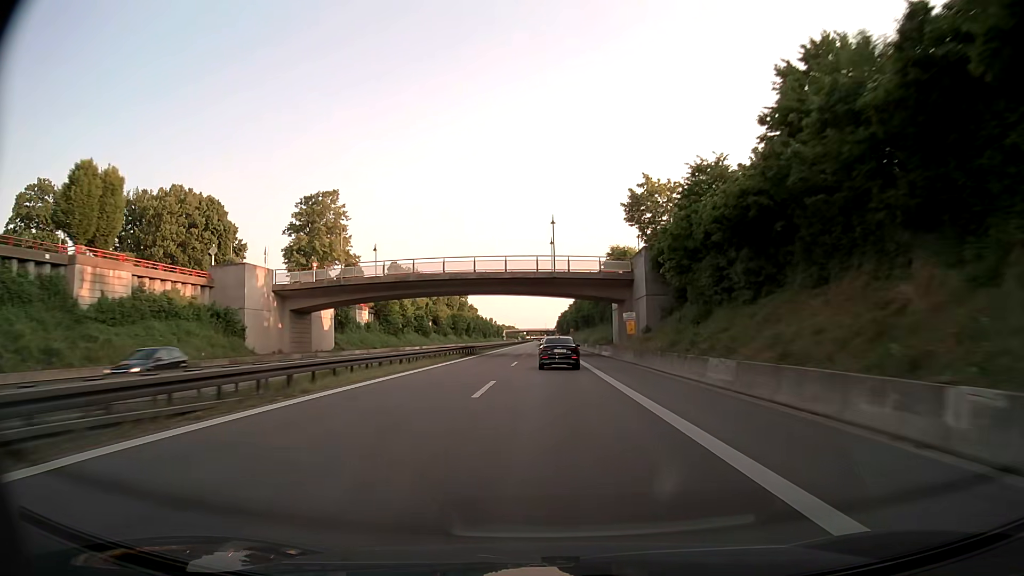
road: trunk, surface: asphalt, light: Day
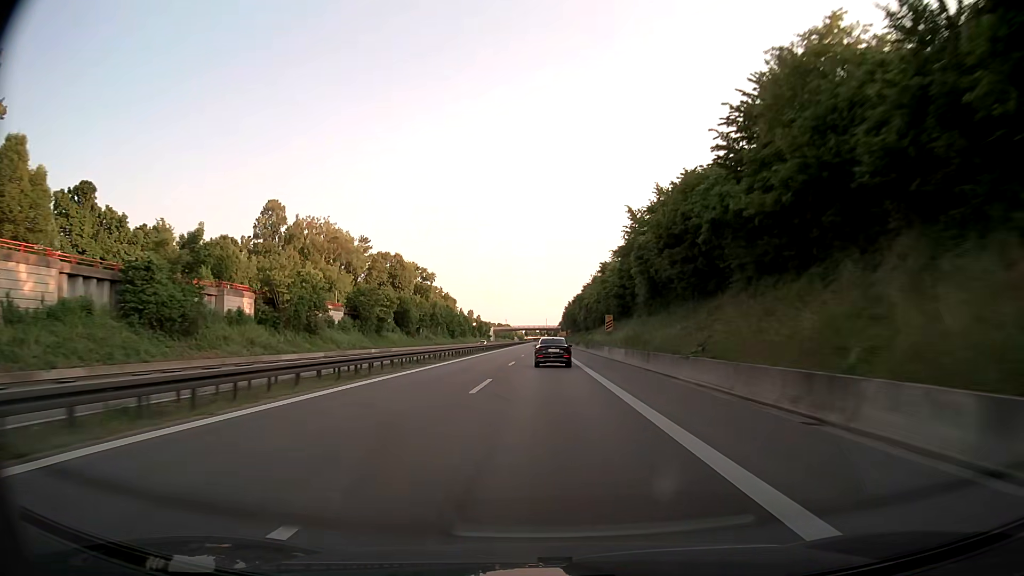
(0.0, +88.8) m; 0°
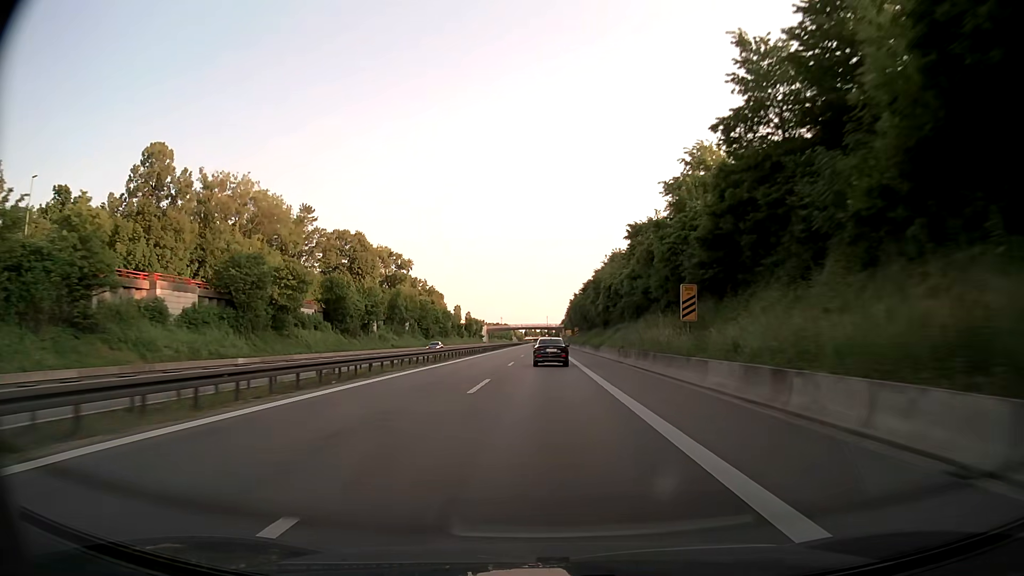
(-0.1, +35.9) m; 0°
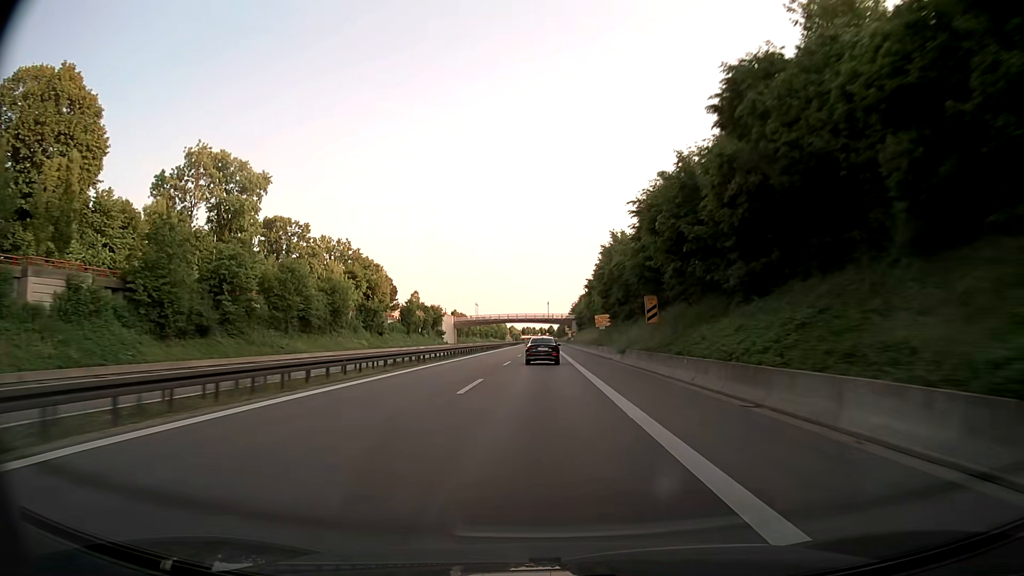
(-0.1, +90.8) m; 0°
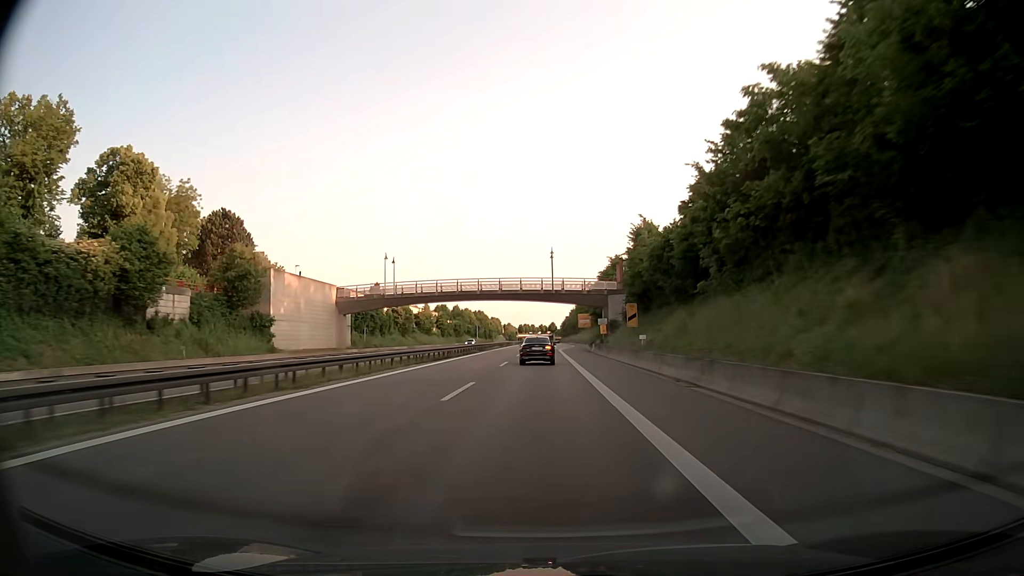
(0.0, +92.1) m; 0°
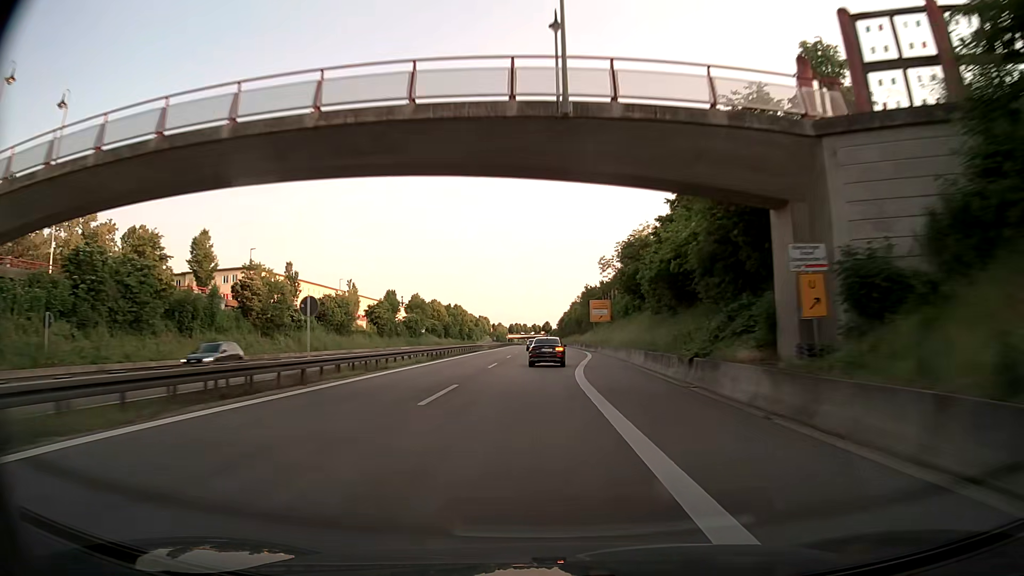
(+0.2, +54.9) m; 0°
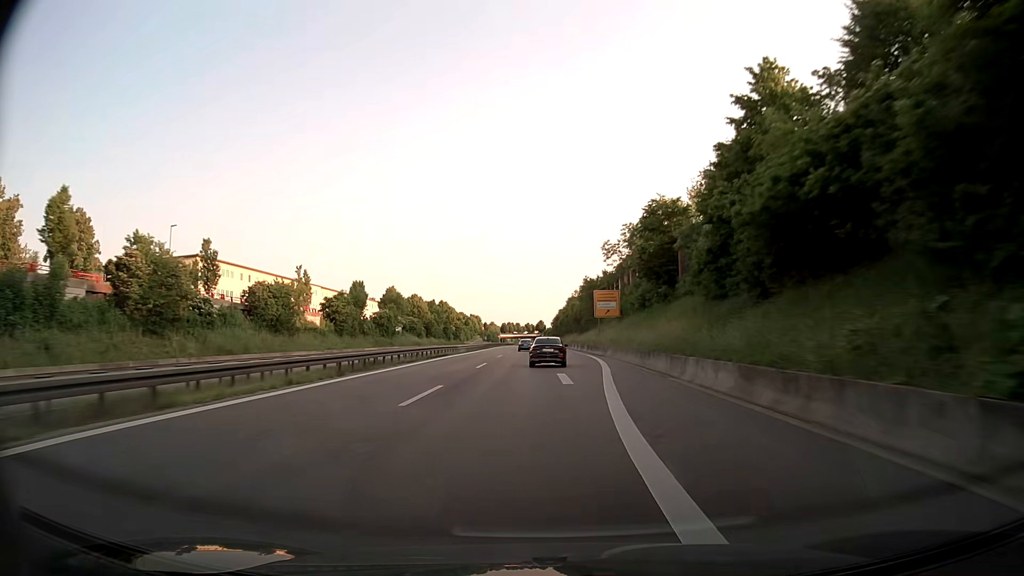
(+0.1, +18.2) m; +1°
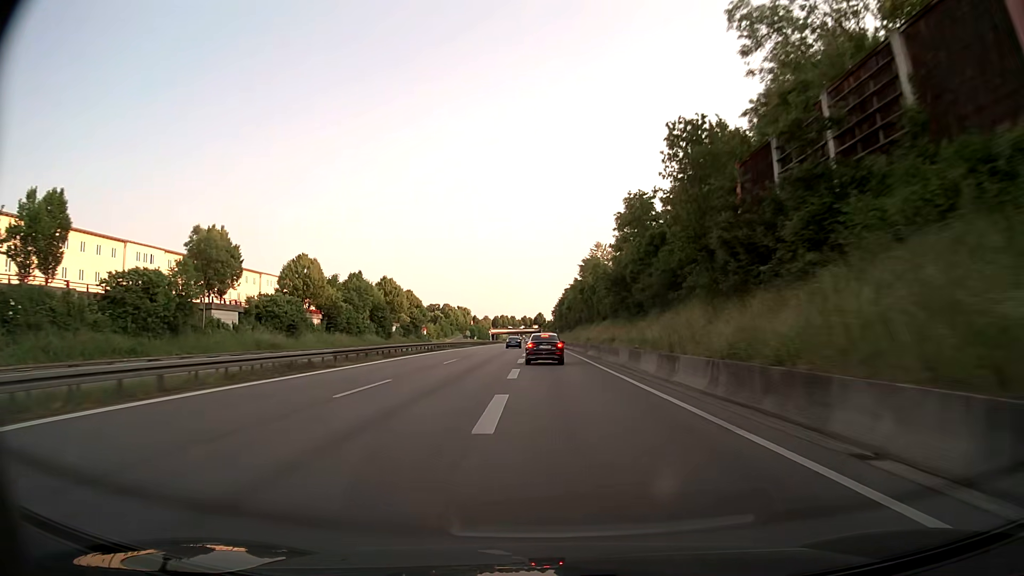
(+0.5, +70.7) m; 0°
(0, +10) (0, +20) (0, +30) (0, +40) (0, +50) (-1, +60) (-1, +70) (-1, +80) (-1, +90) (-1, +100) m
